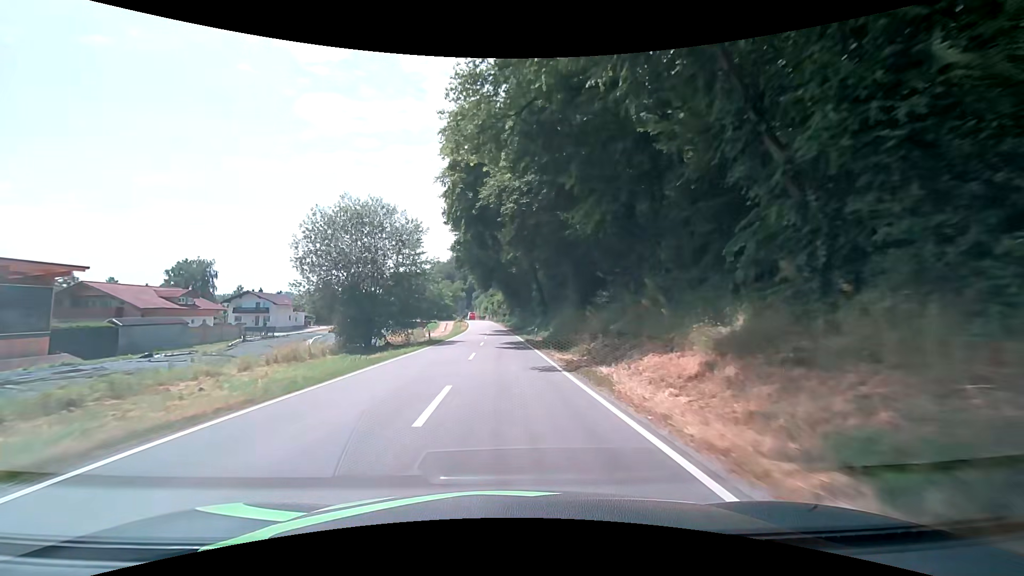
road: secondary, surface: asphalt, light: Day
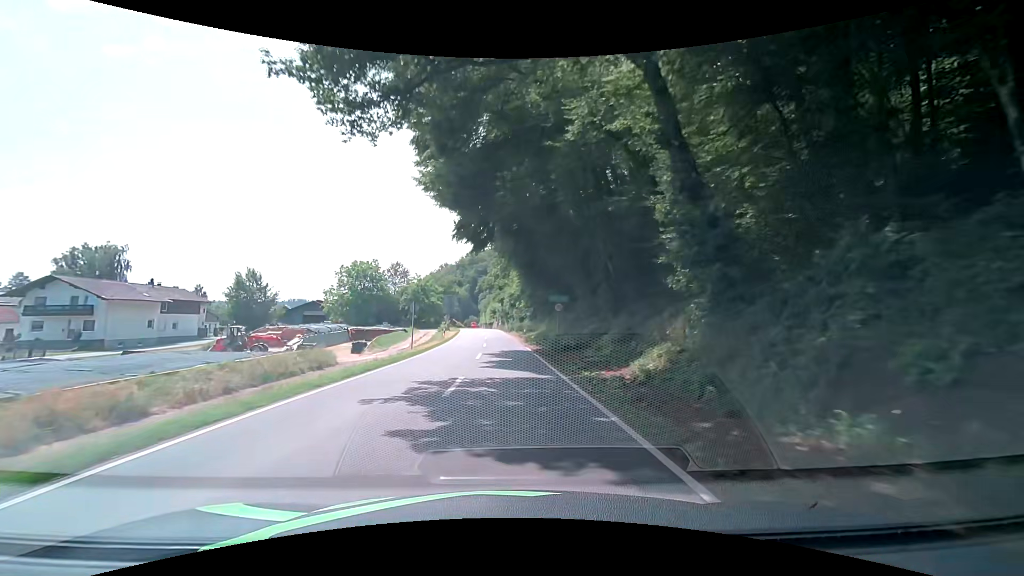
(-0.7, +45.1) m; -2°
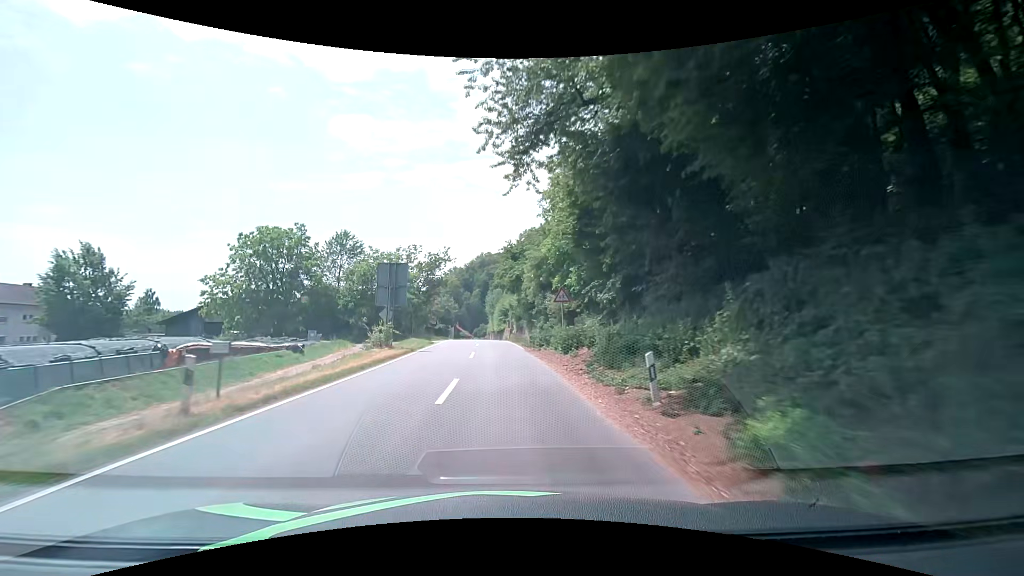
(-0.4, +37.4) m; 0°
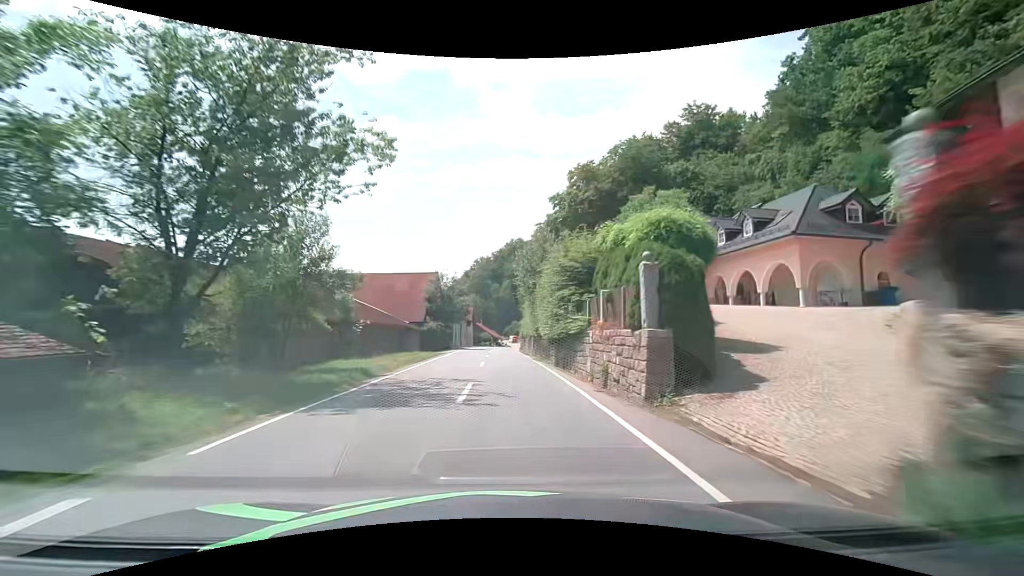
(-2.4, +47.1) m; -5°
(0, +10) (0, +20) (0, +30) (0, +40) (0, +50) (0, +60) (0, +70) (+1, +80) (+2, +90) (+3, +100) m
